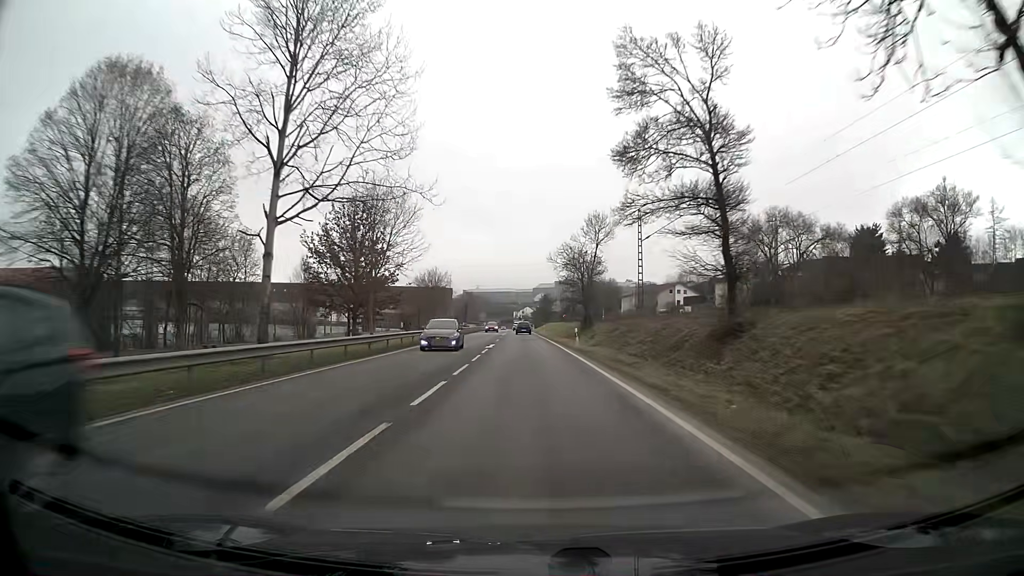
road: primary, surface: asphalt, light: Day
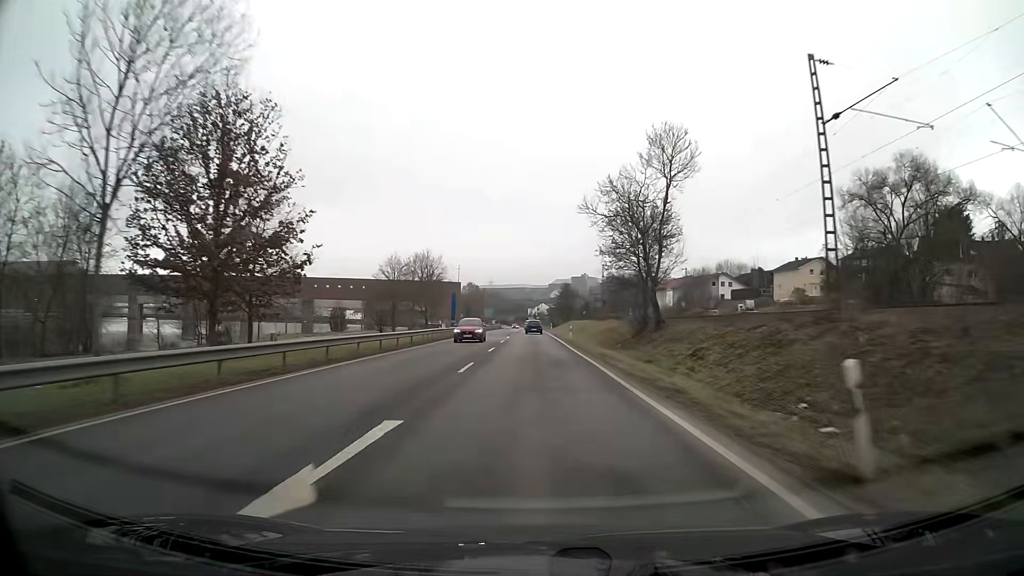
(-0.3, +31.0) m; -1°
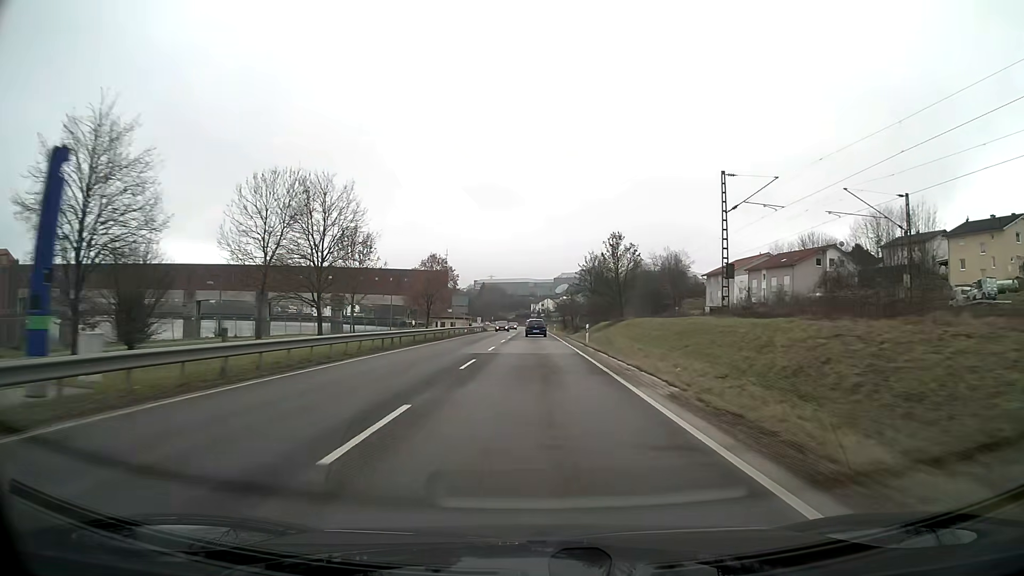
(-0.3, +59.8) m; 0°
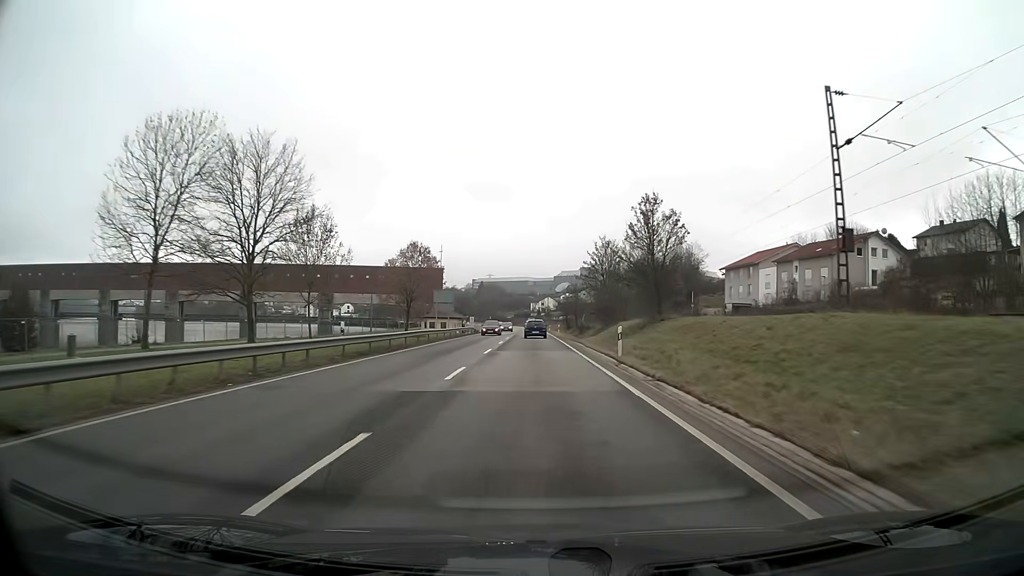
(0.0, +14.3) m; 0°
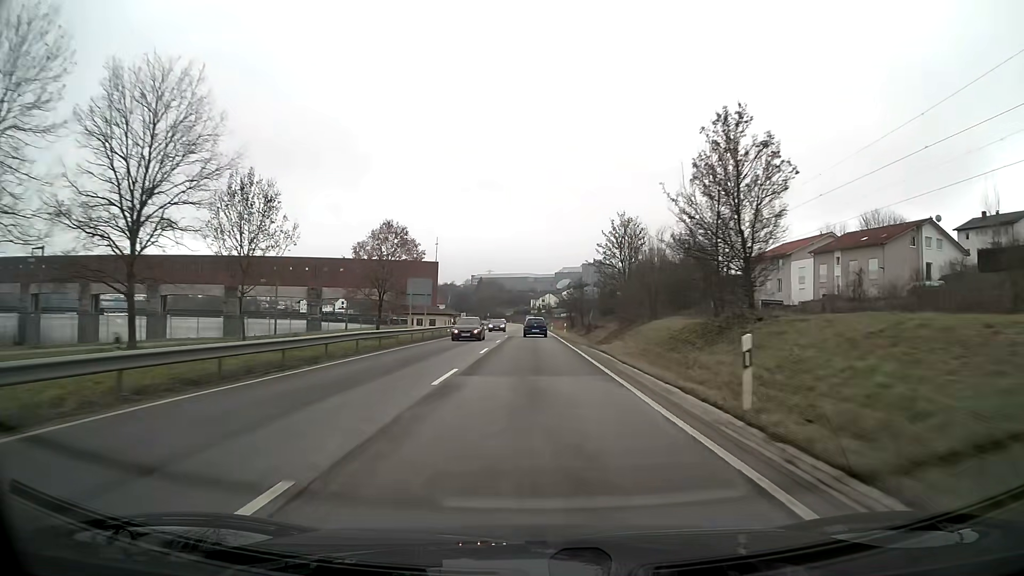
(0.0, +14.0) m; 0°
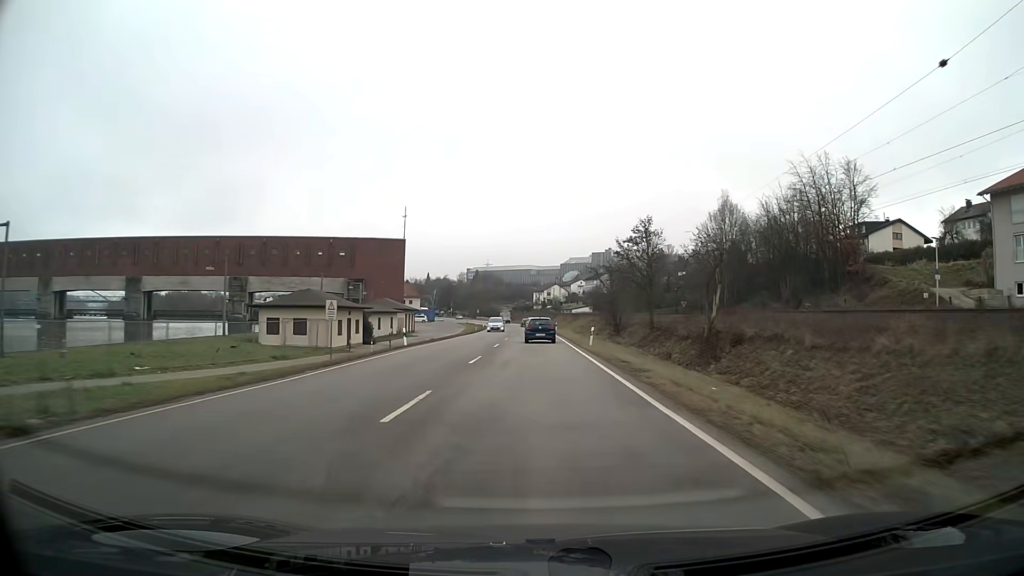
(-0.2, +65.2) m; 0°
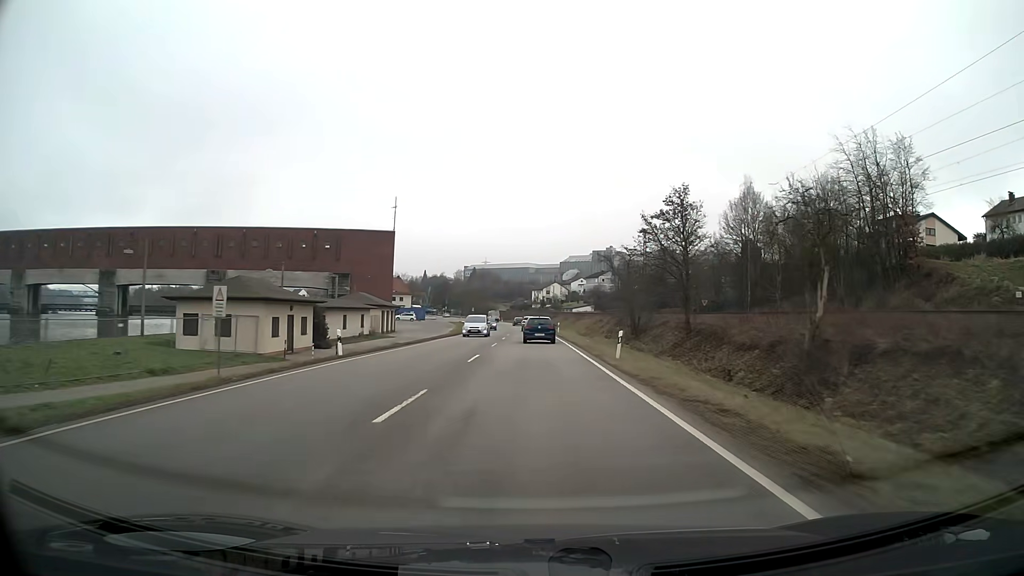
(0.0, +12.3) m; 0°
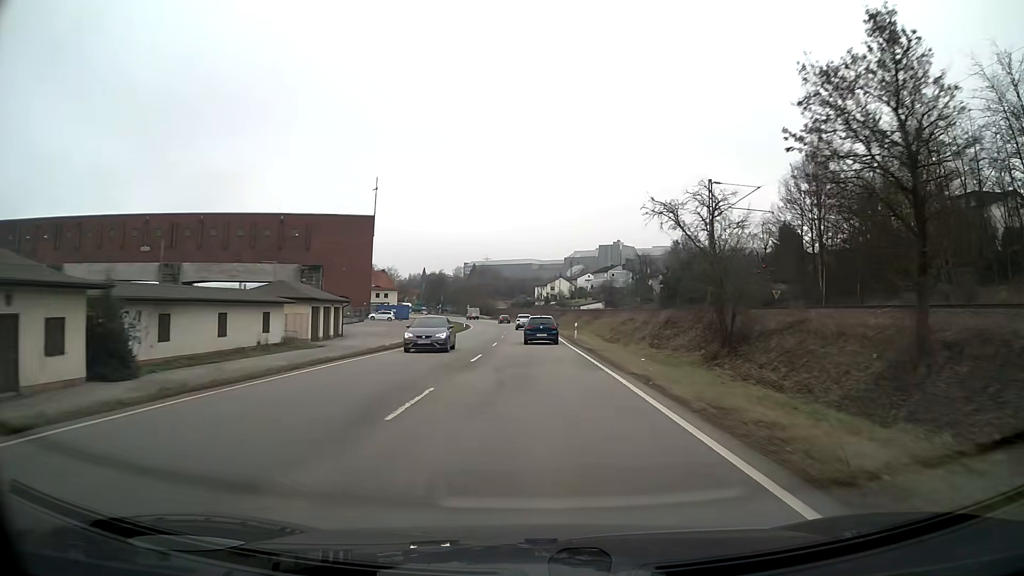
(0.0, +23.8) m; 0°
